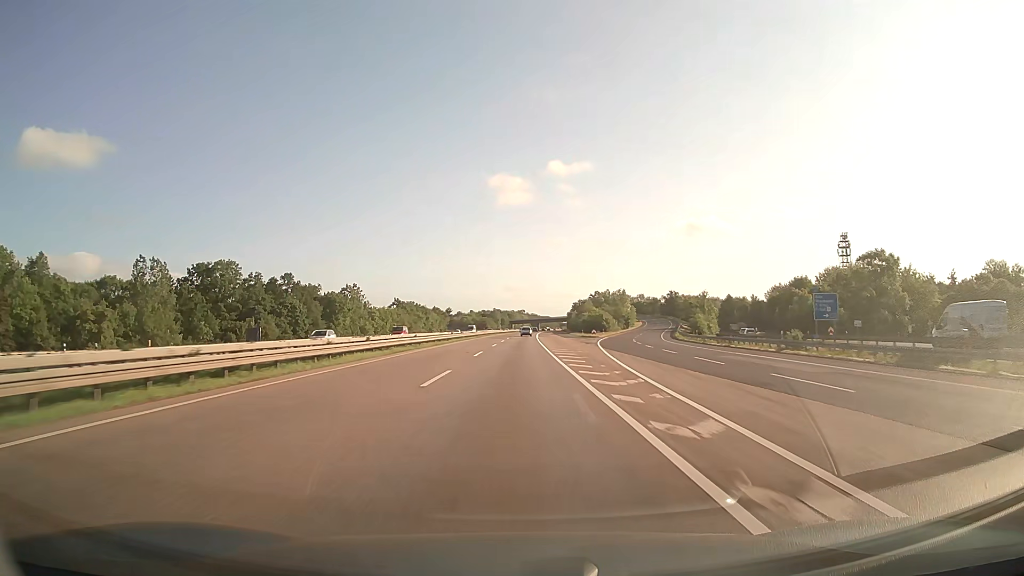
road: motorway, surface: asphalt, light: Day
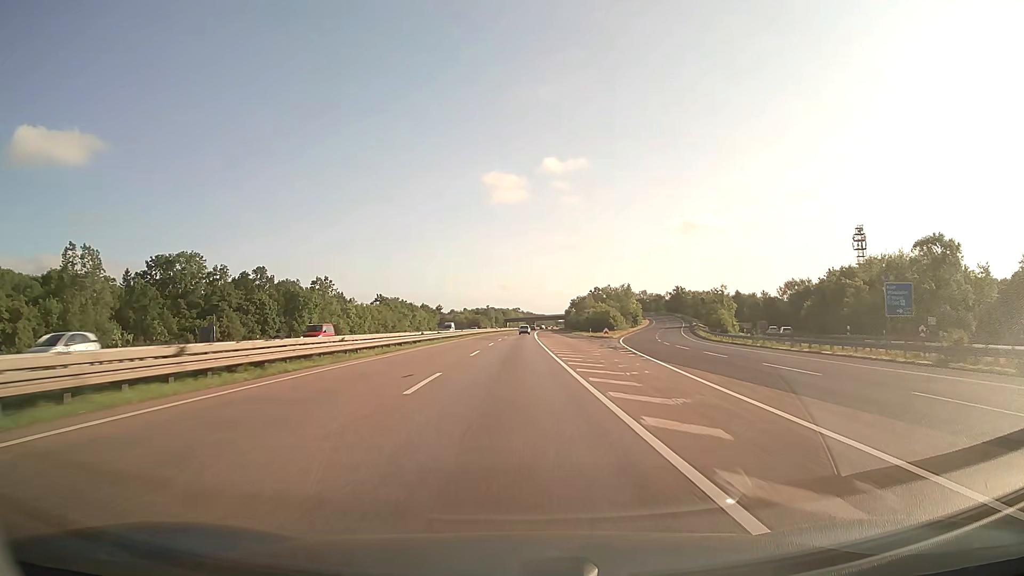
(+0.1, +19.0) m; 0°
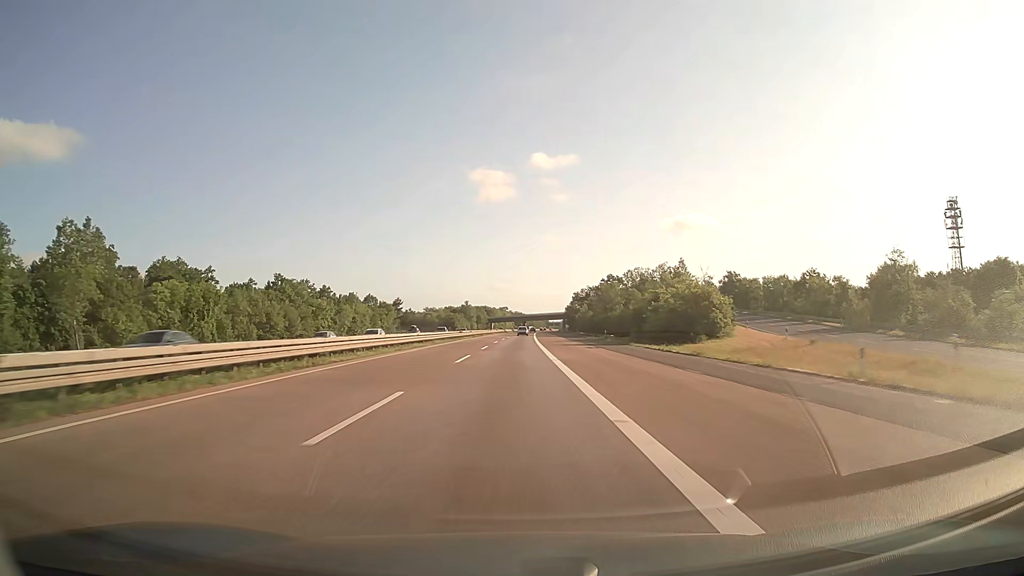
(+0.7, +76.1) m; +1°
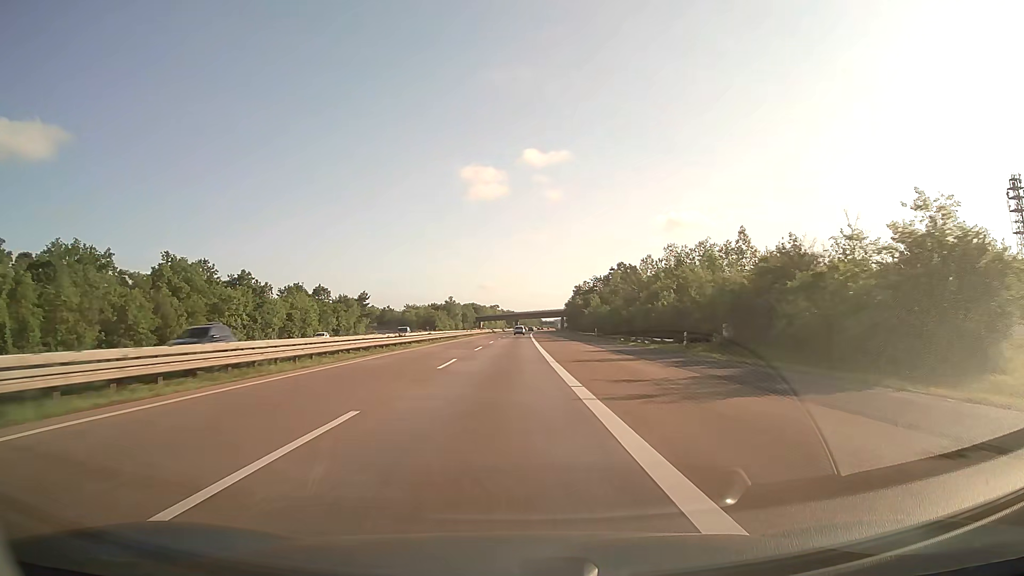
(+0.3, +38.1) m; +1°
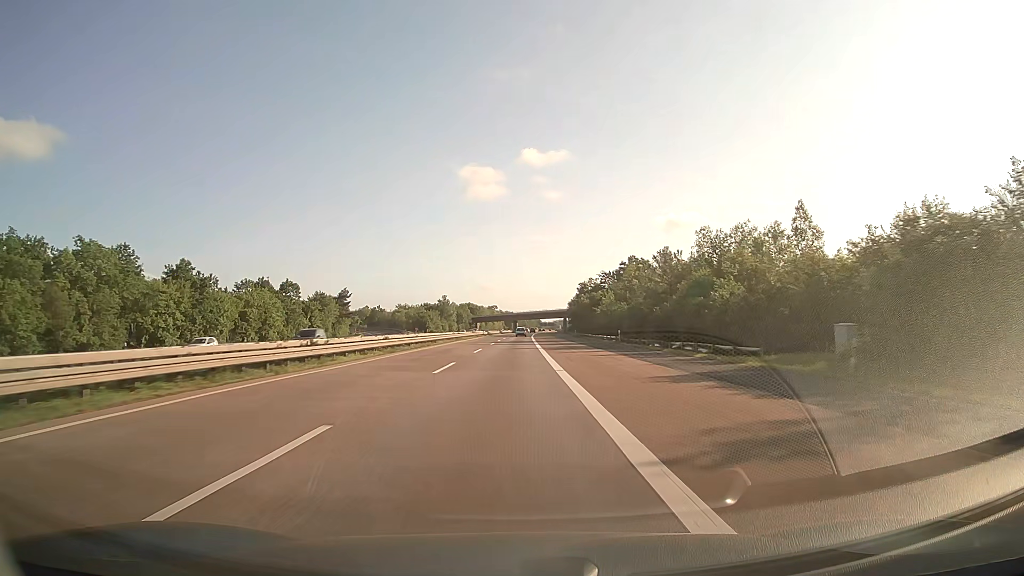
(0.0, +19.0) m; 0°
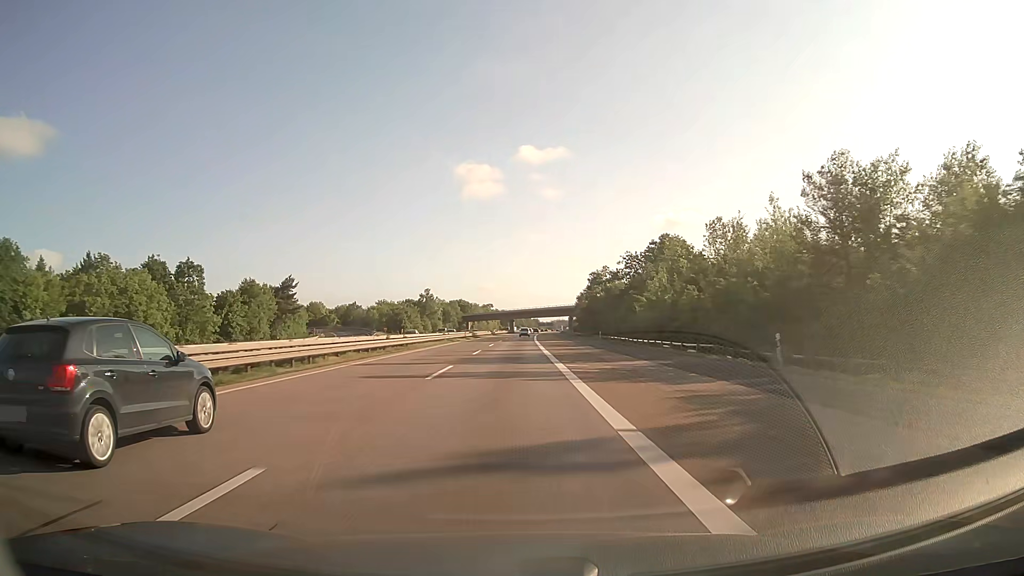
(0.0, +38.1) m; 0°
(0, +10) (0, +20) (0, +30) (0, +40) (0, +50) (+1, +60) (+1, +70) (+1, +80) (+1, +90) (+1, +100) m
